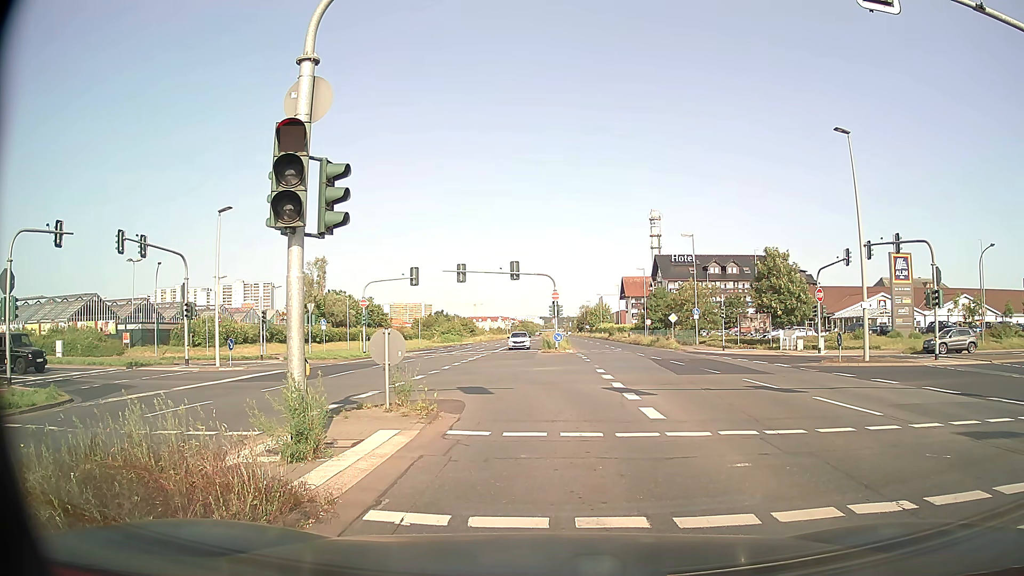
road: primary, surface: asphalt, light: Day
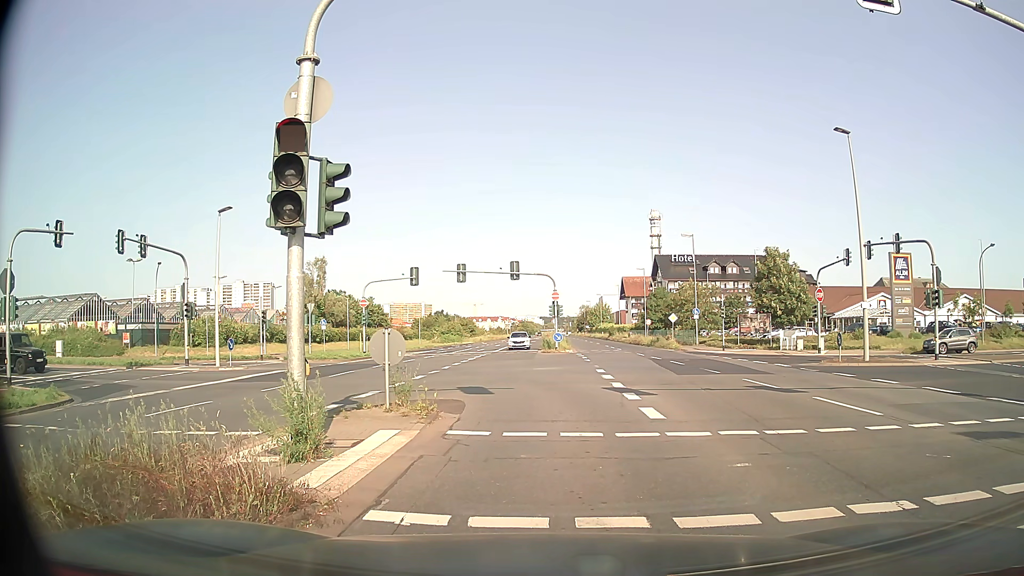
(0.0, 0.0) m; 0°
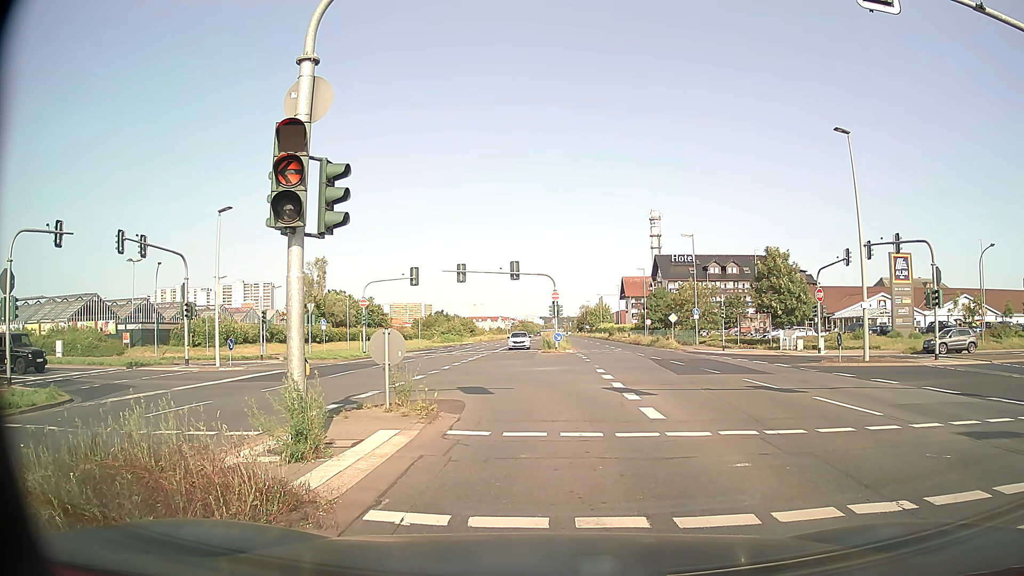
(0.0, 0.0) m; 0°
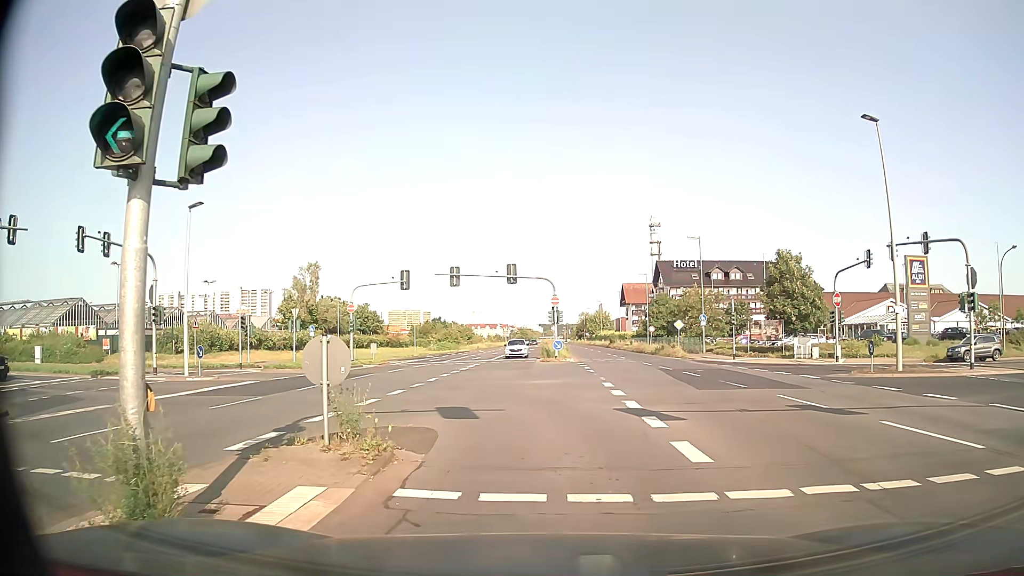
(+0.1, +3.4) m; +1°
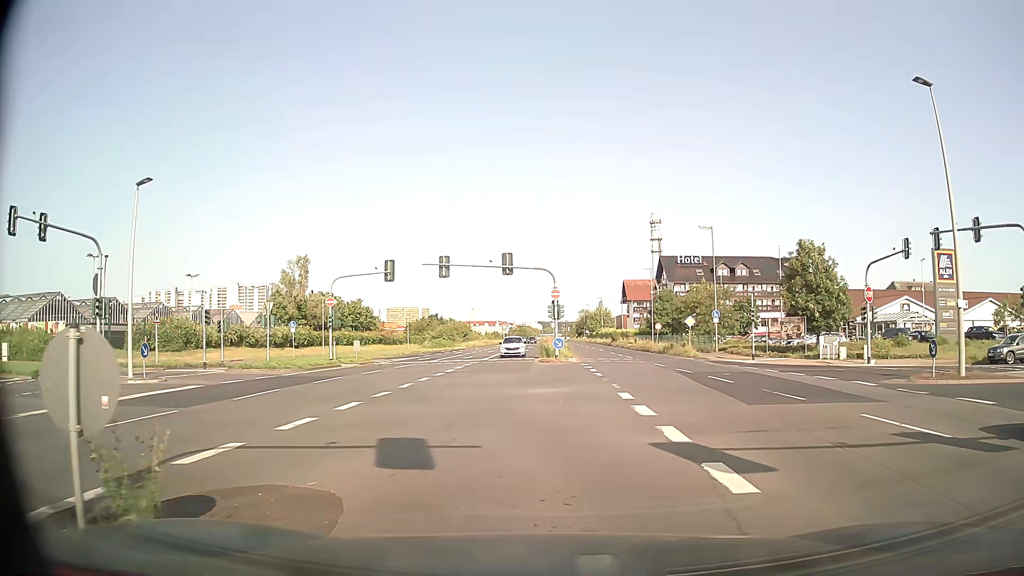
(0.0, +4.8) m; 0°
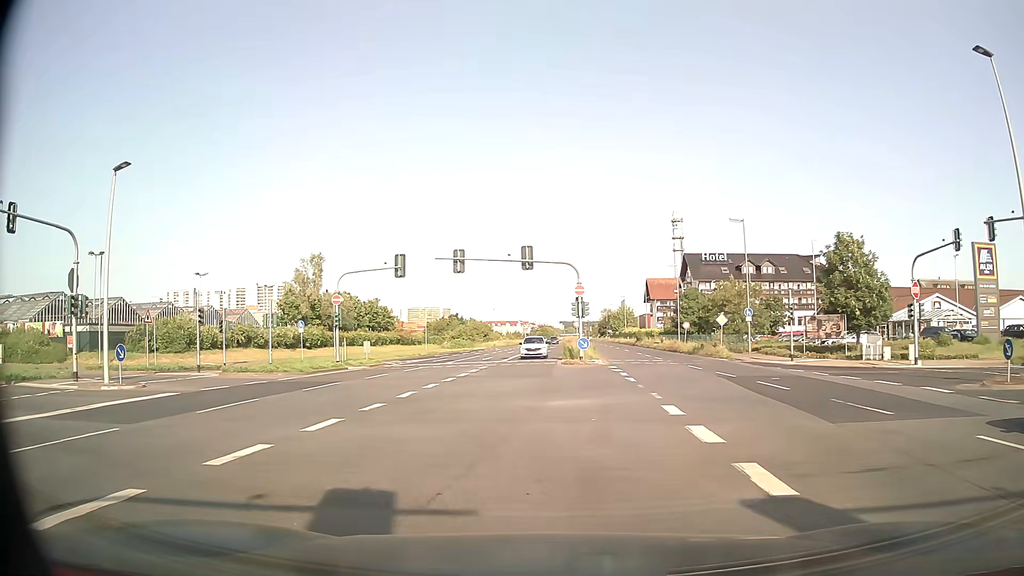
(0.0, +3.2) m; 0°
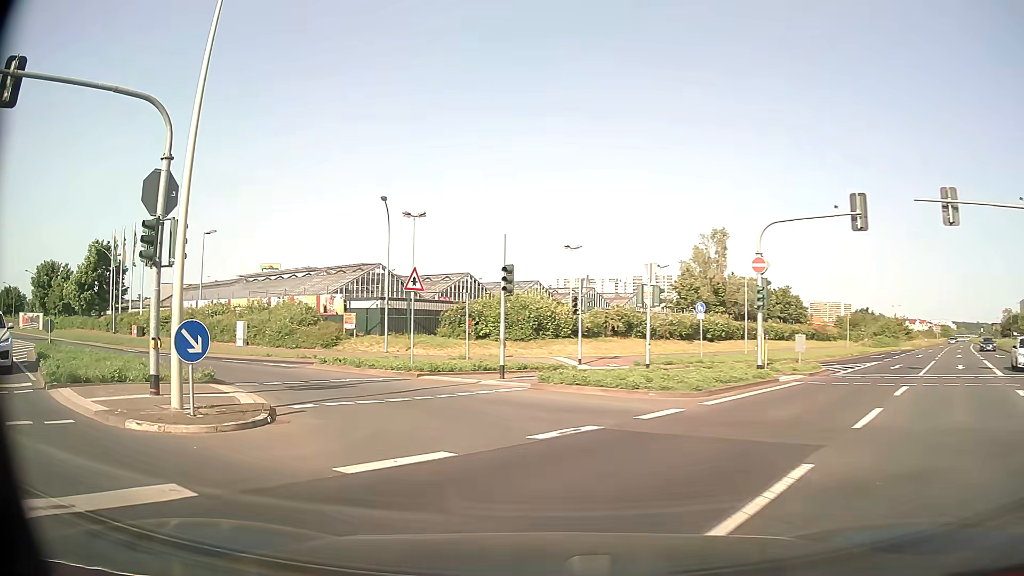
(-4.7, +15.1) m; -36°
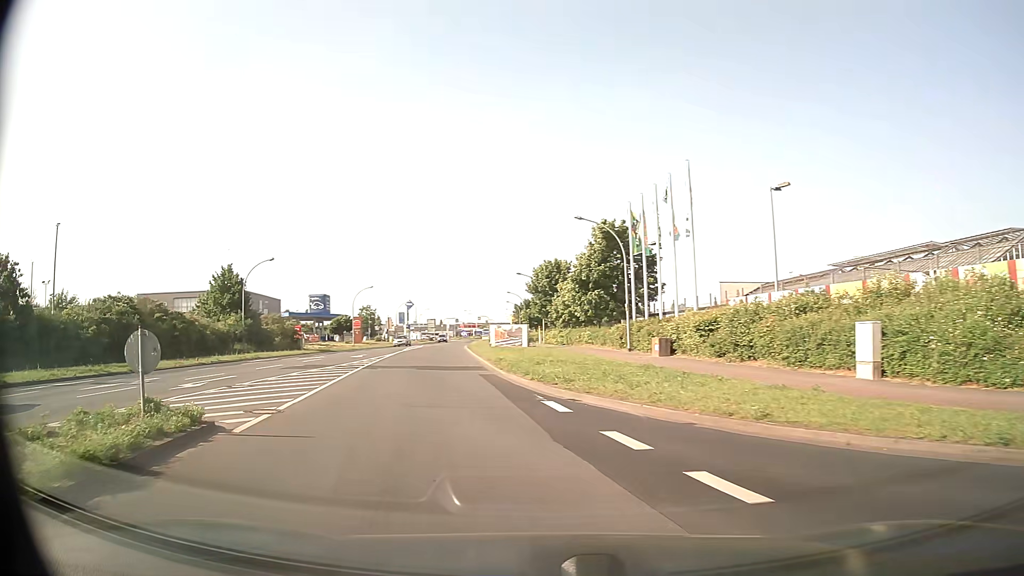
(-9.4, +21.4) m; -49°
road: tertiary
(-1, +10) (-3, +20) (-5, +30) (-7, +39) (-8, +49) (-10, +59) (-12, +69) (-13, +79) (-14, +89) (-15, +99) m
